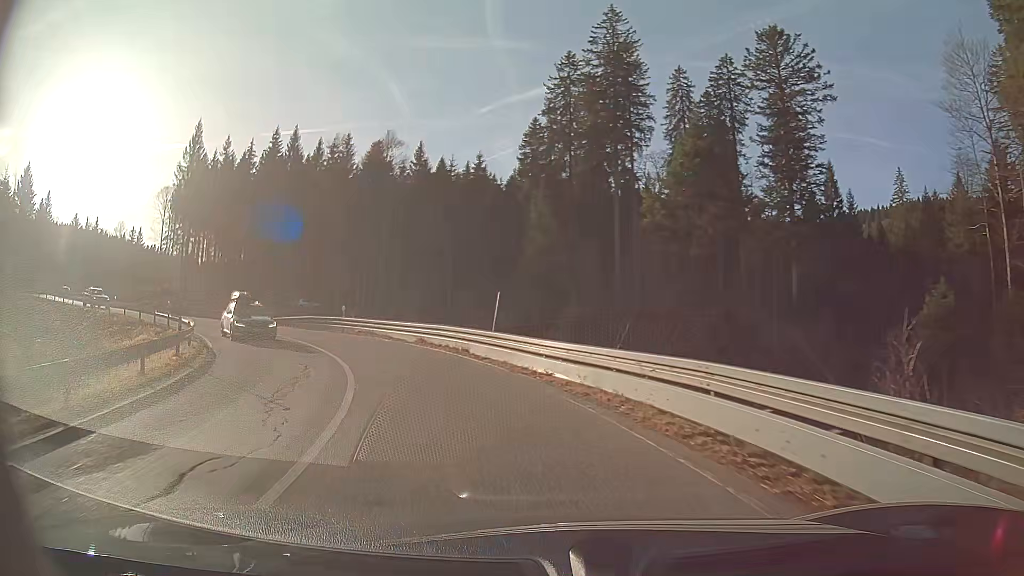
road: secondary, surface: asphalt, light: Day
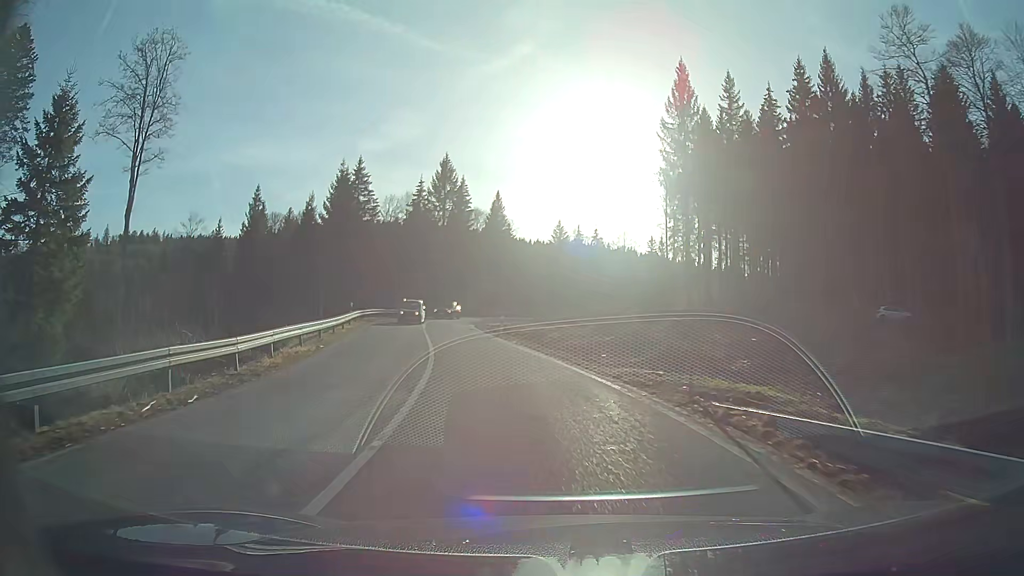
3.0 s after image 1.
(-15.8, +35.3) m; -46°
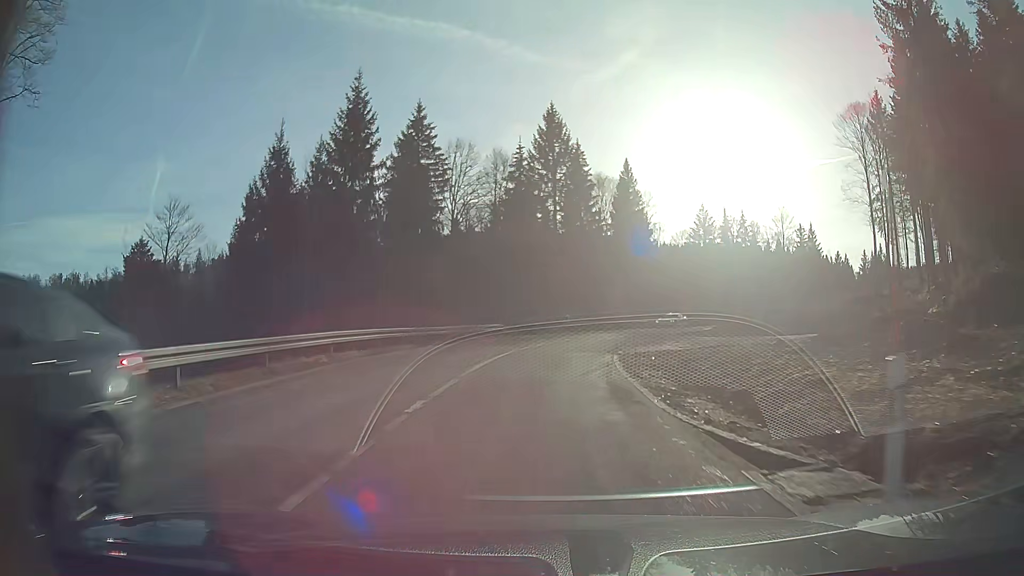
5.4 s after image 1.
(-3.5, +32.9) m; -8°
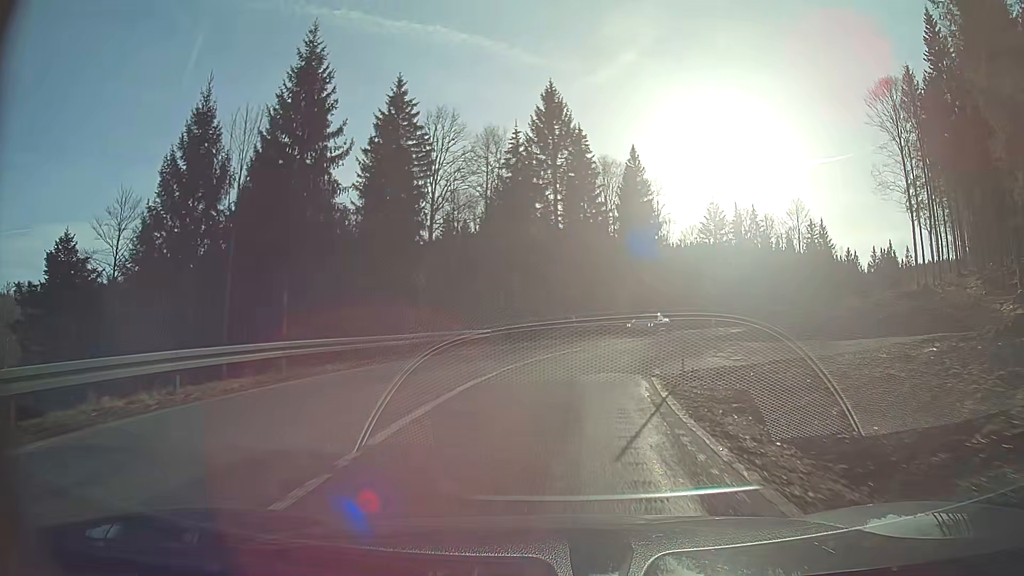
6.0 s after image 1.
(0.0, +8.5) m; +1°
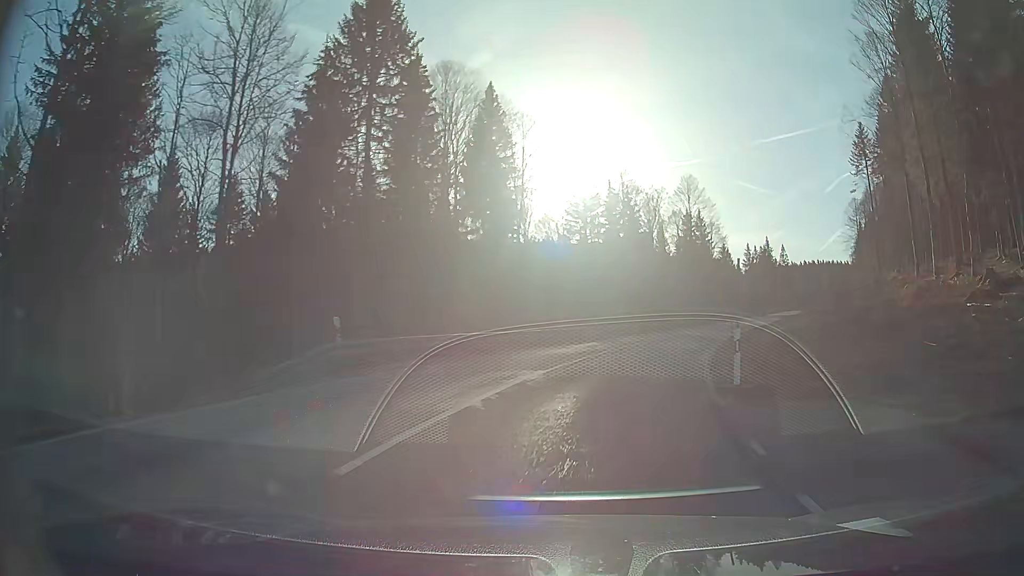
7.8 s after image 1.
(+2.8, +24.9) m; +15°
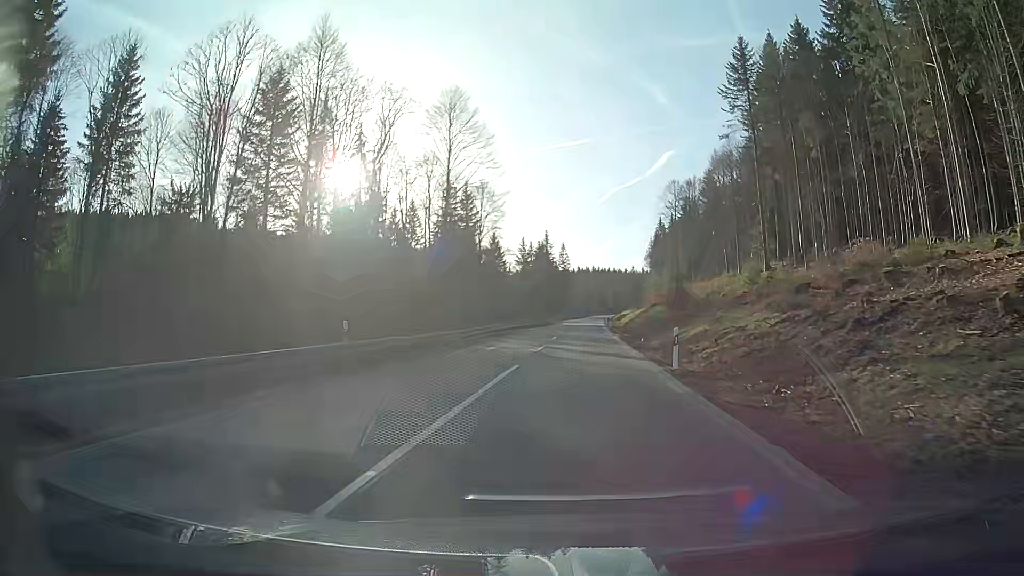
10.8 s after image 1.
(+8.6, +42.3) m; +18°
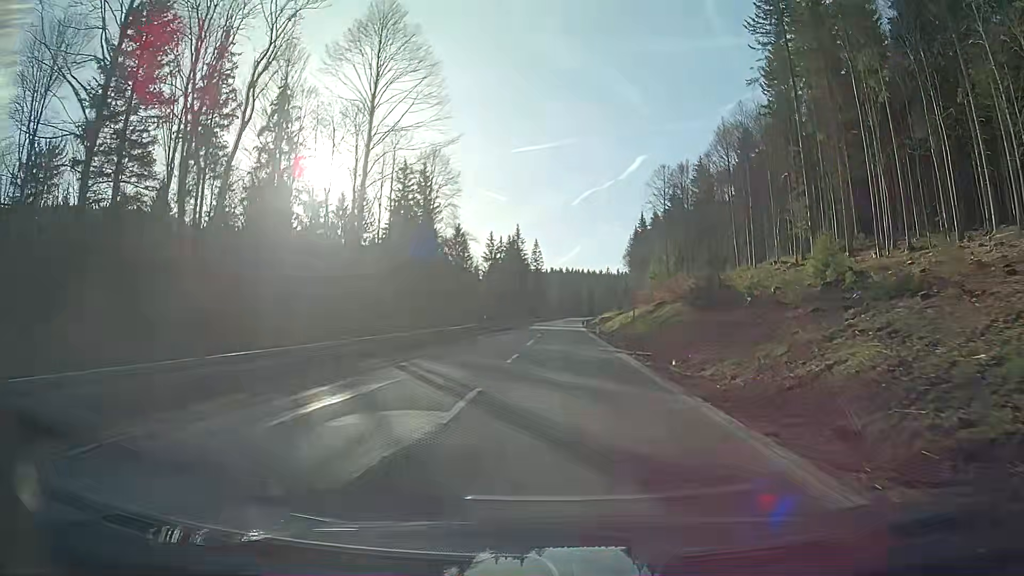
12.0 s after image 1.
(+0.4, +18.5) m; +2°
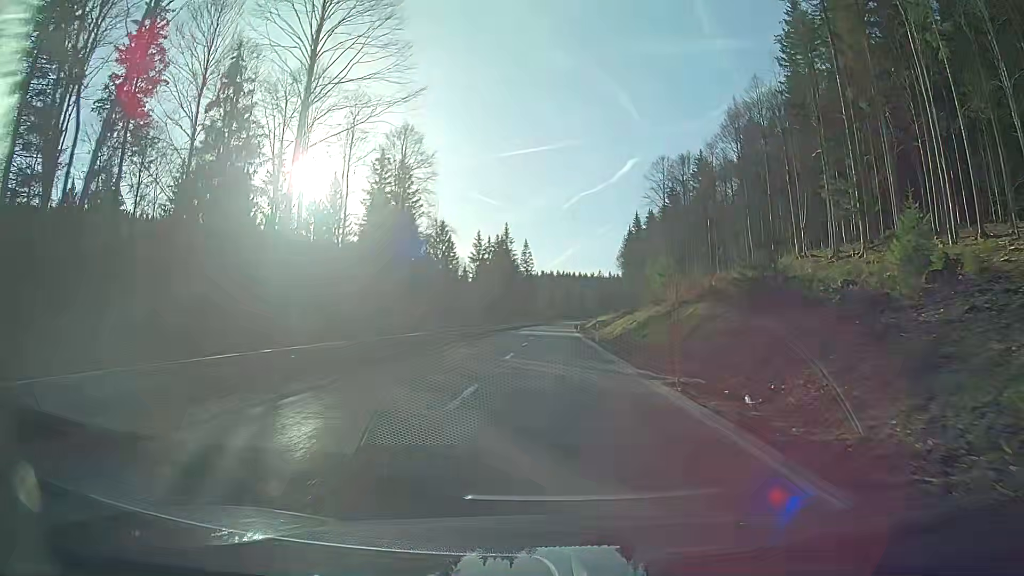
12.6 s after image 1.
(0.0, +9.7) m; 0°
